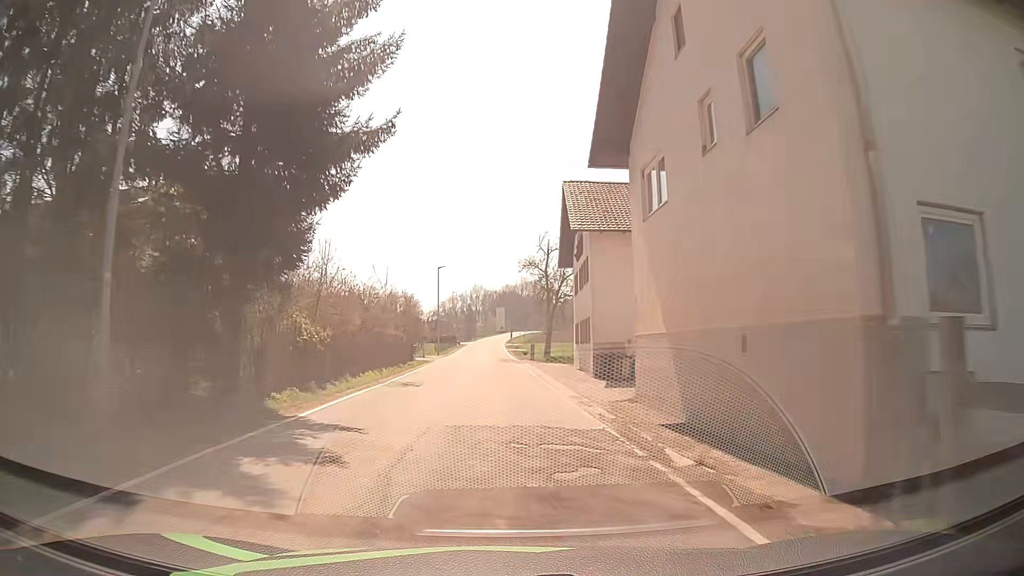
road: tertiary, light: Day
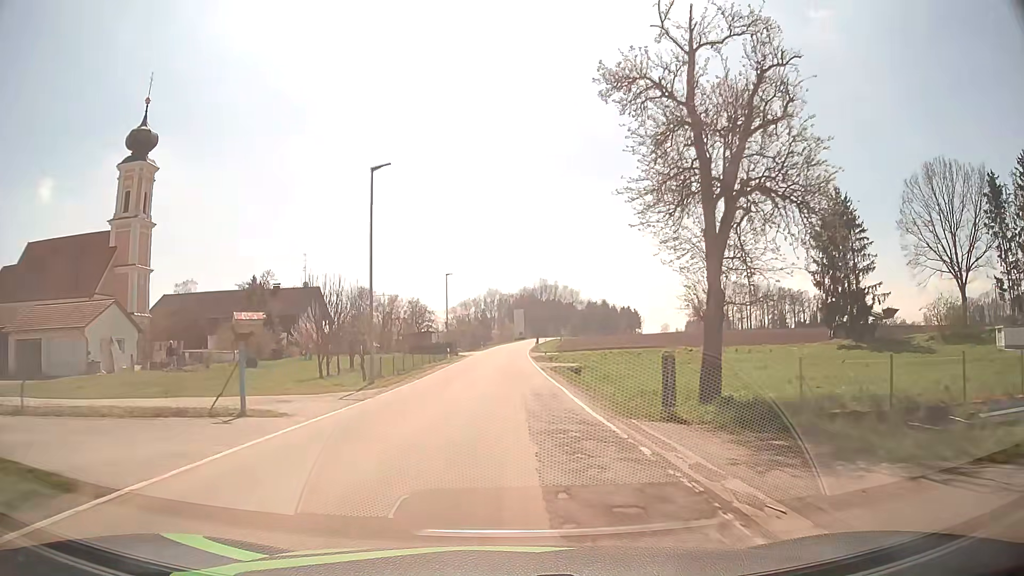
(-1.0, +39.1) m; -2°
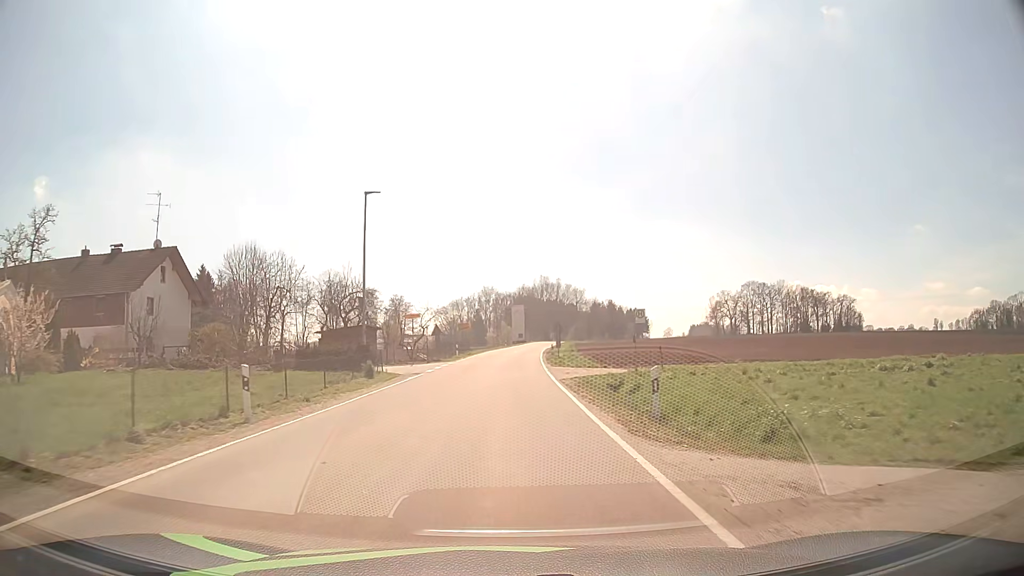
(+0.8, +39.1) m; +1°
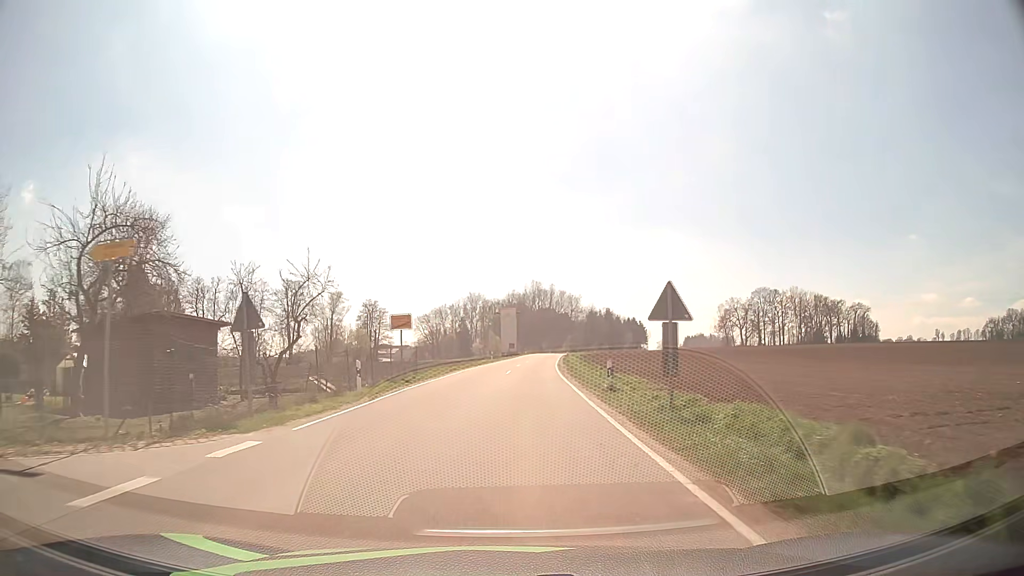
(+0.1, +32.0) m; +1°
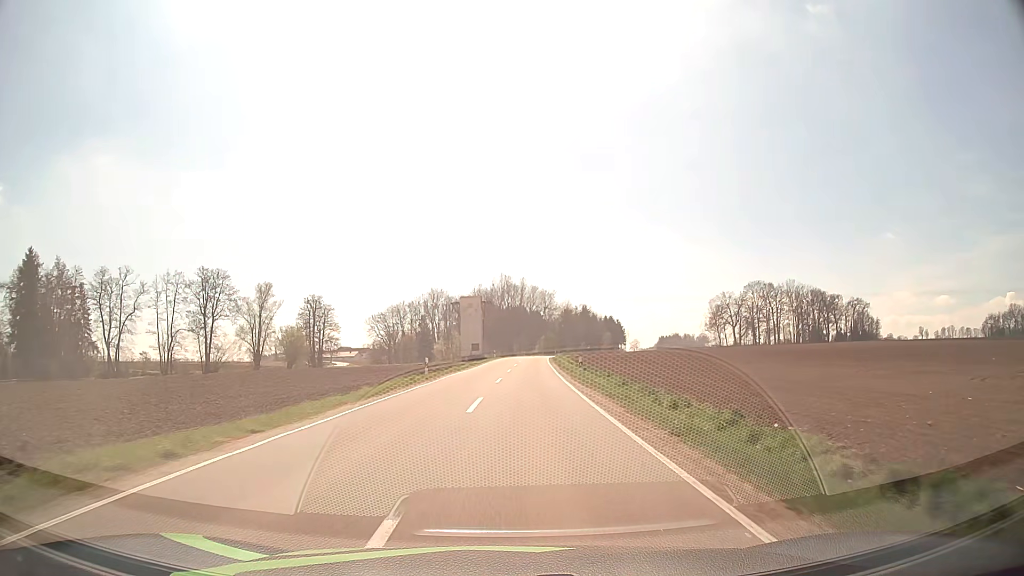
(+0.8, +33.4) m; +3°
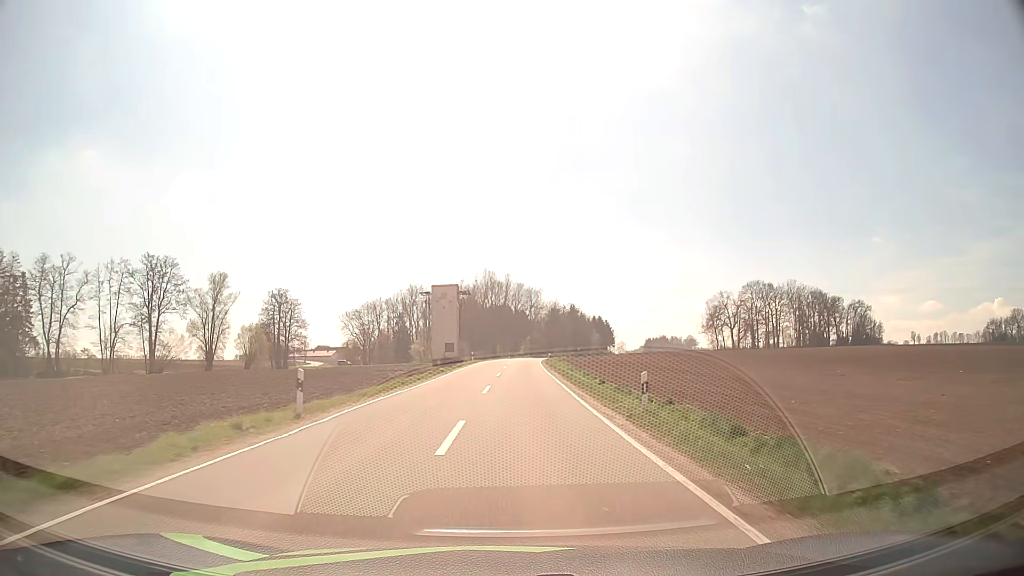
(+0.2, +18.0) m; +2°
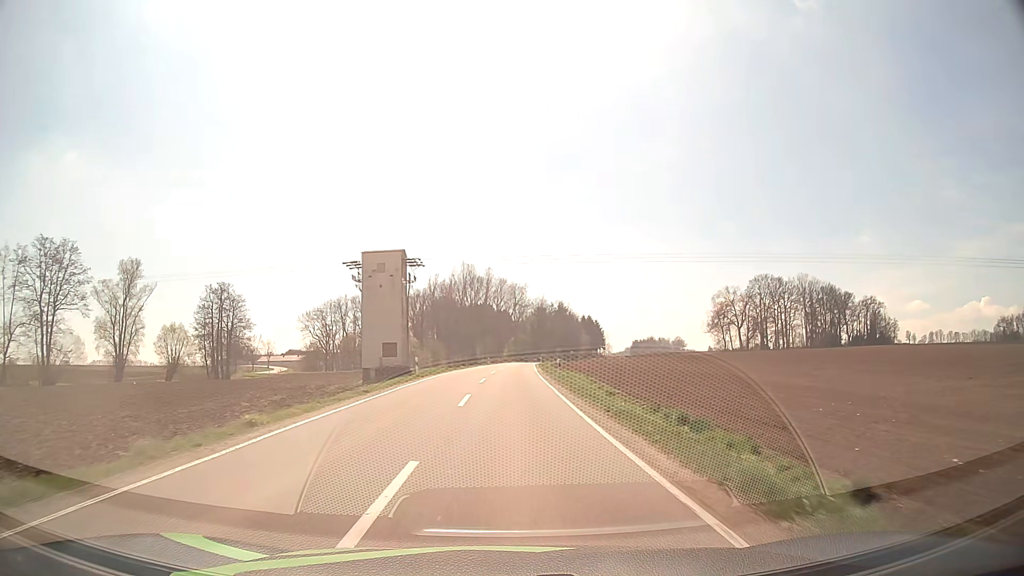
(+0.4, +29.4) m; +1°
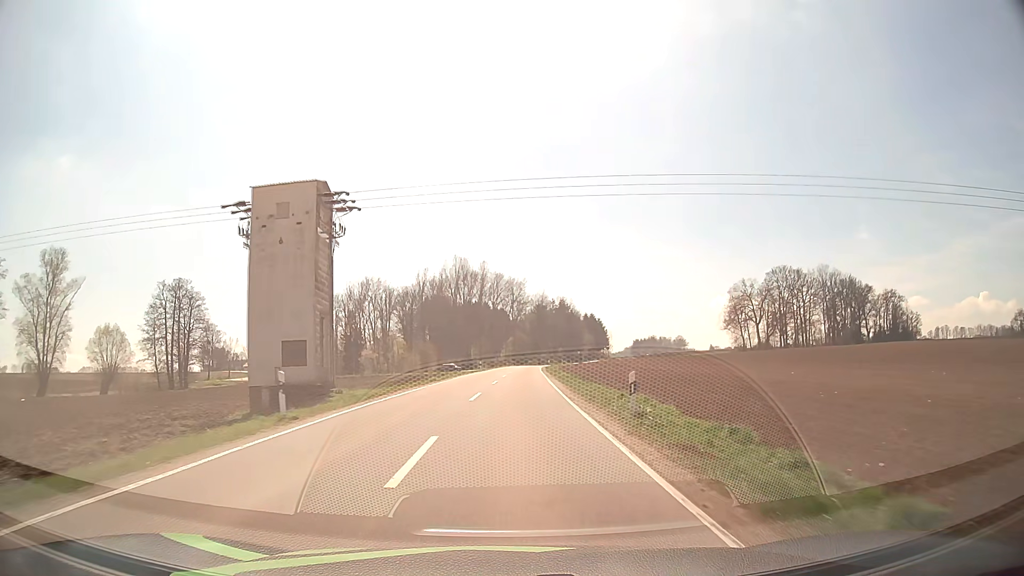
(+0.1, +21.3) m; 0°
(0, +10) (0, +20) (0, +30) (+1, +40) (+1, +50) (+1, +60) (+2, +70) (+3, +80) (+3, +90) (+4, +100) m
